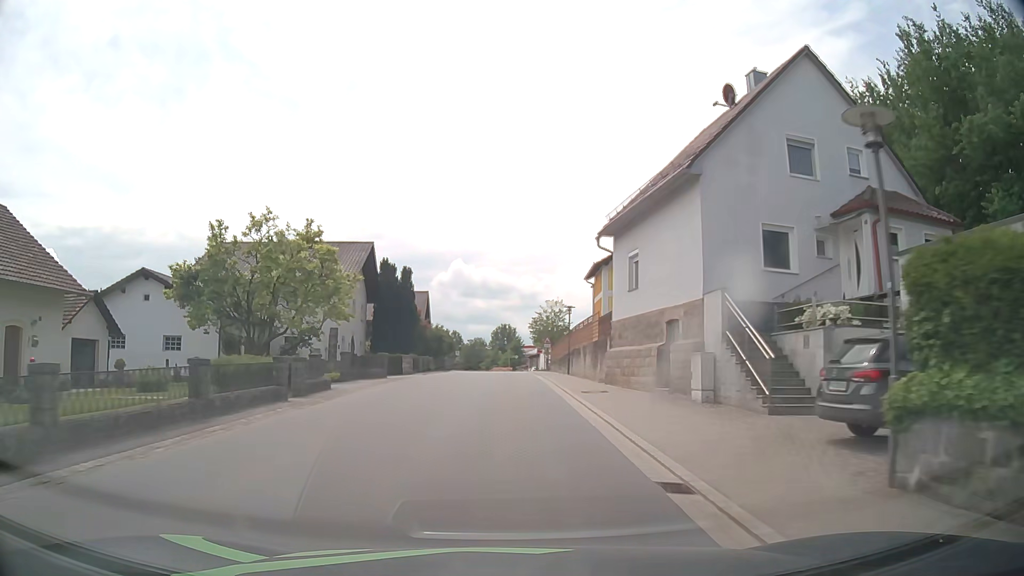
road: tertiary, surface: asphalt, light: Day
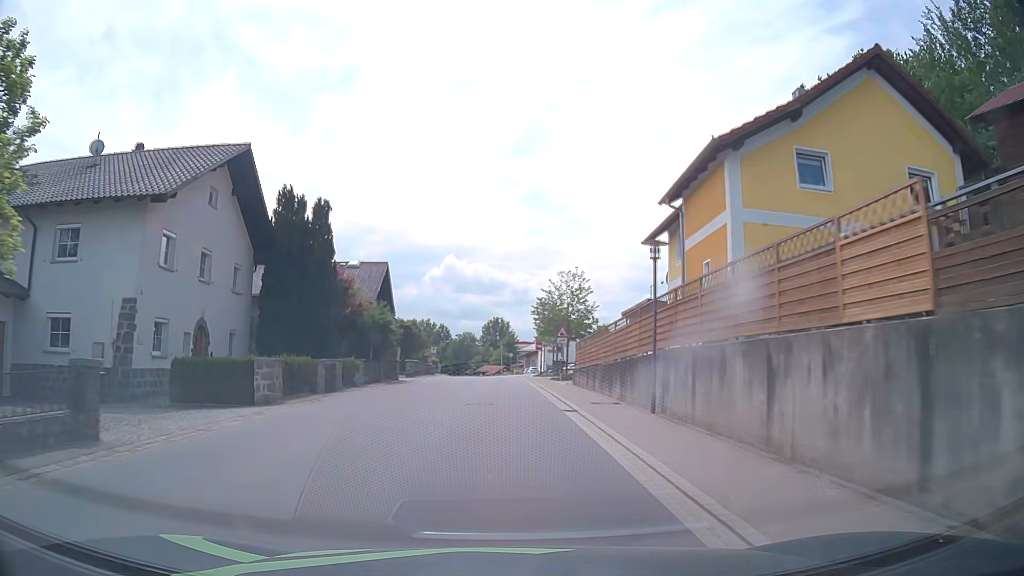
(+0.2, +23.0) m; 0°
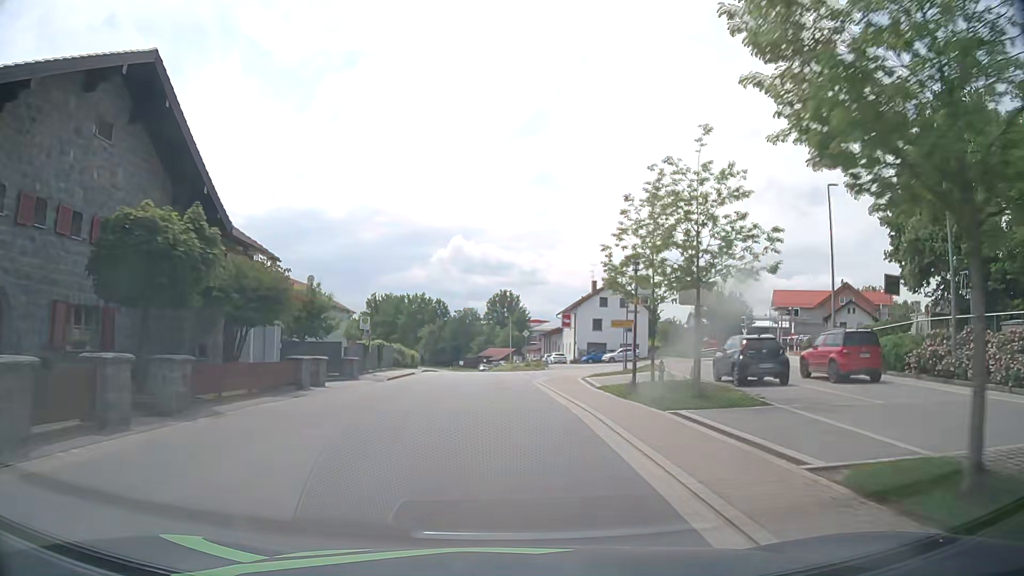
(+0.5, +38.8) m; 0°
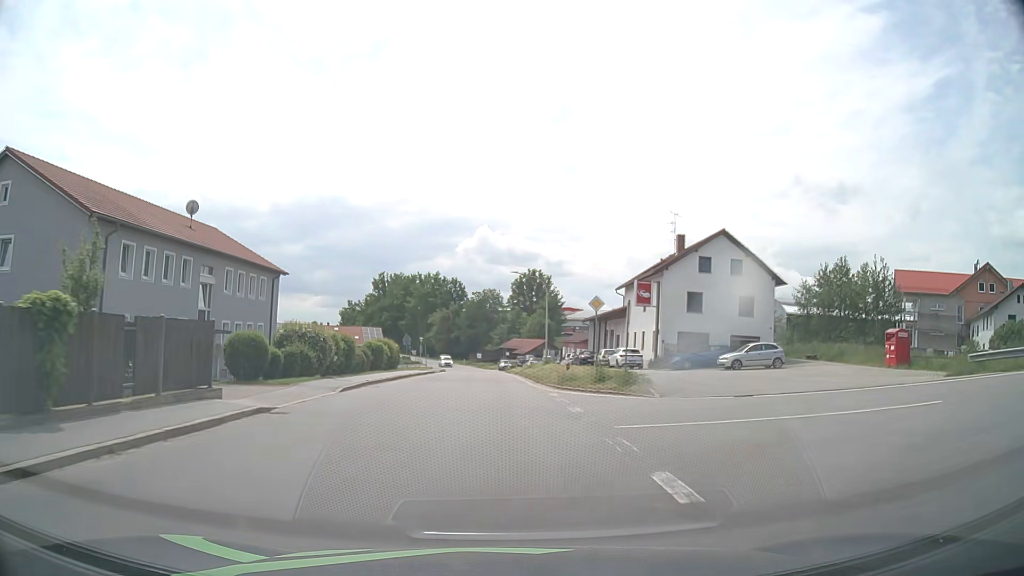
(-0.4, +31.2) m; -2°
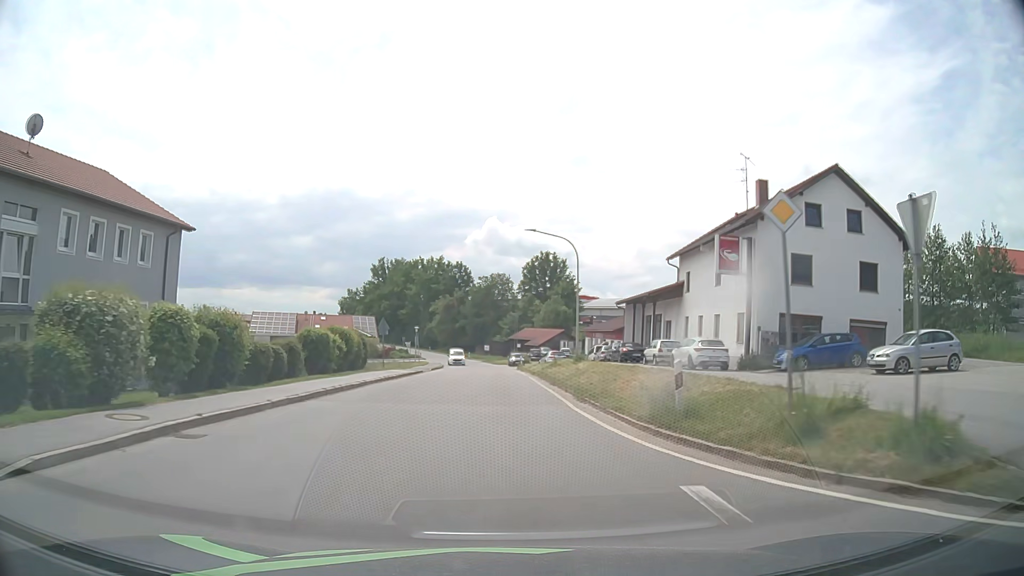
(-0.1, +15.7) m; -1°
(0, +10) (0, +20) (0, +30) (0, +40) (0, +50) (-1, +60) (-1, +70) (-2, +80) (-4, +90) (-5, +100) m
